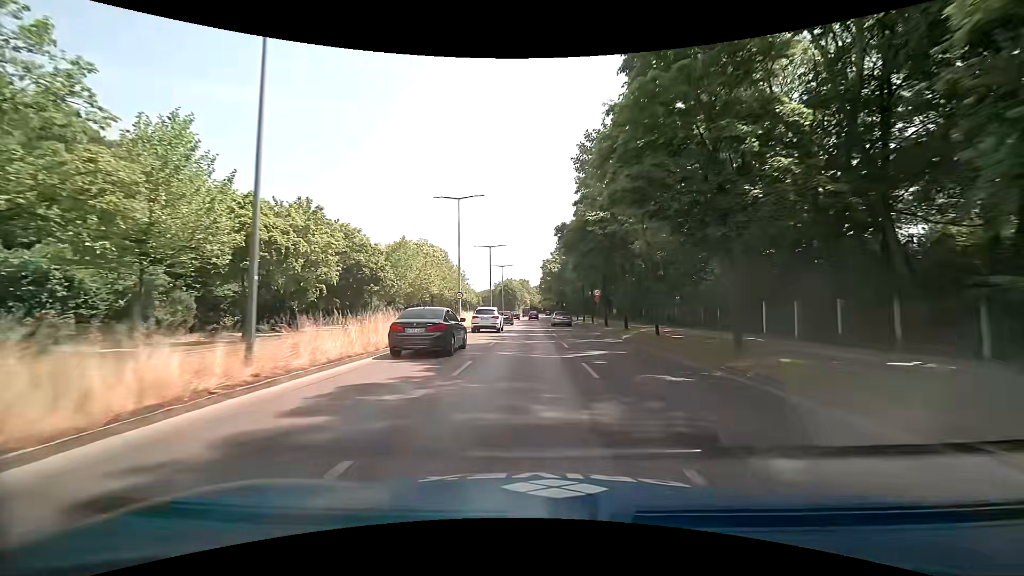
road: primary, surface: asphalt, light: Day
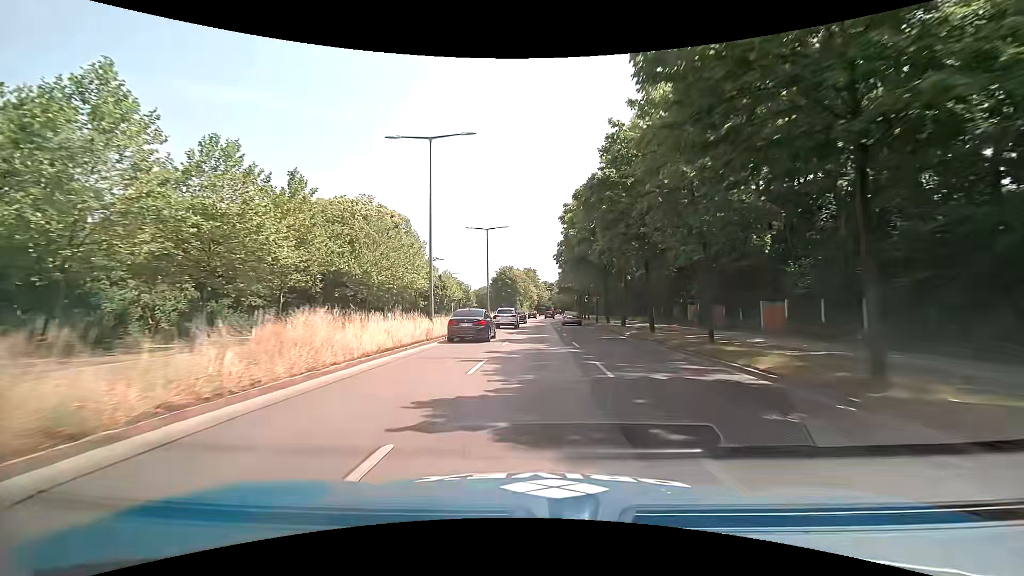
(-0.1, +44.1) m; 0°
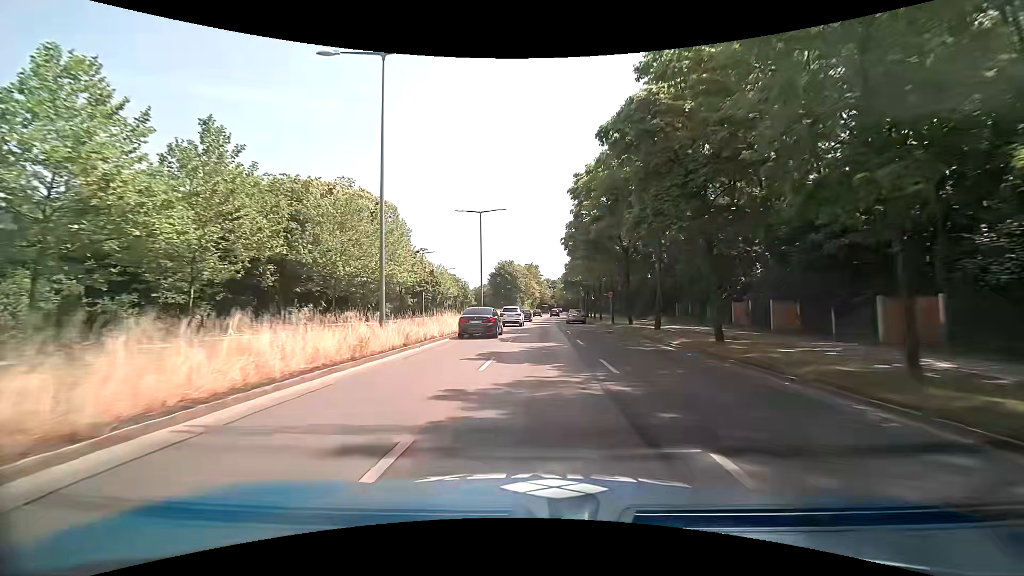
(0.0, +8.7) m; 0°
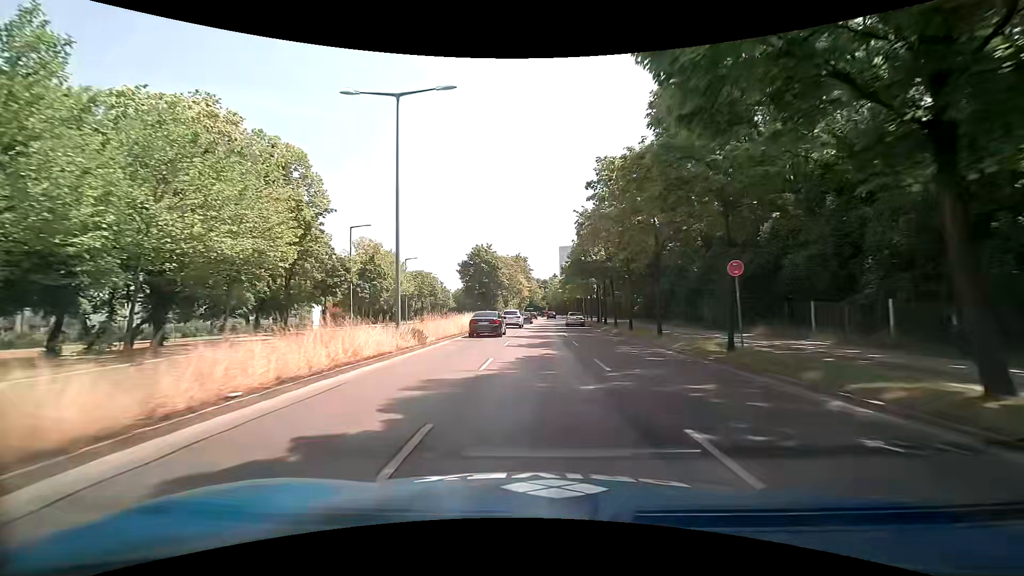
(+0.1, +25.9) m; +1°
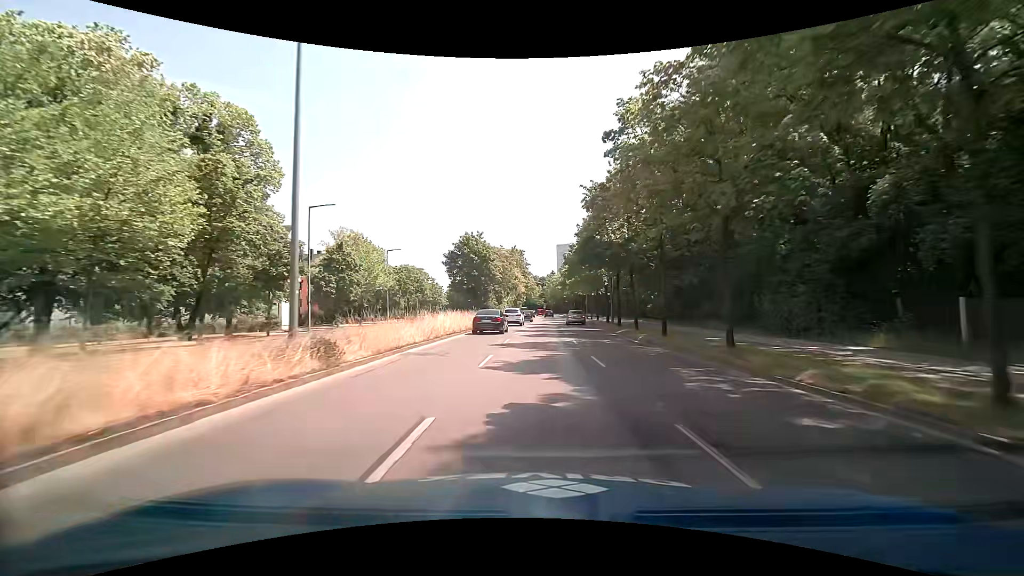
(0.0, +8.6) m; +1°
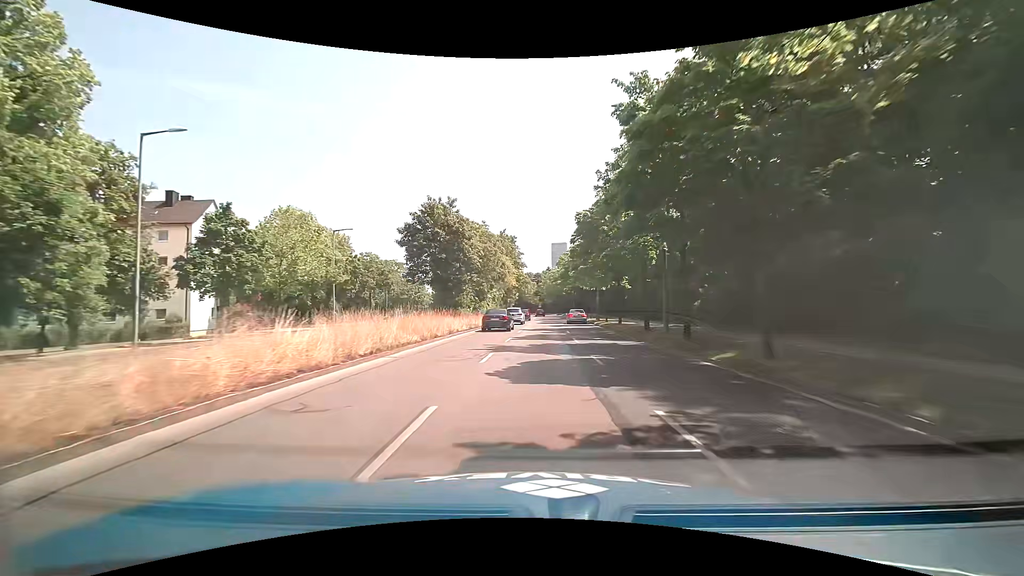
(0.0, +17.0) m; 0°
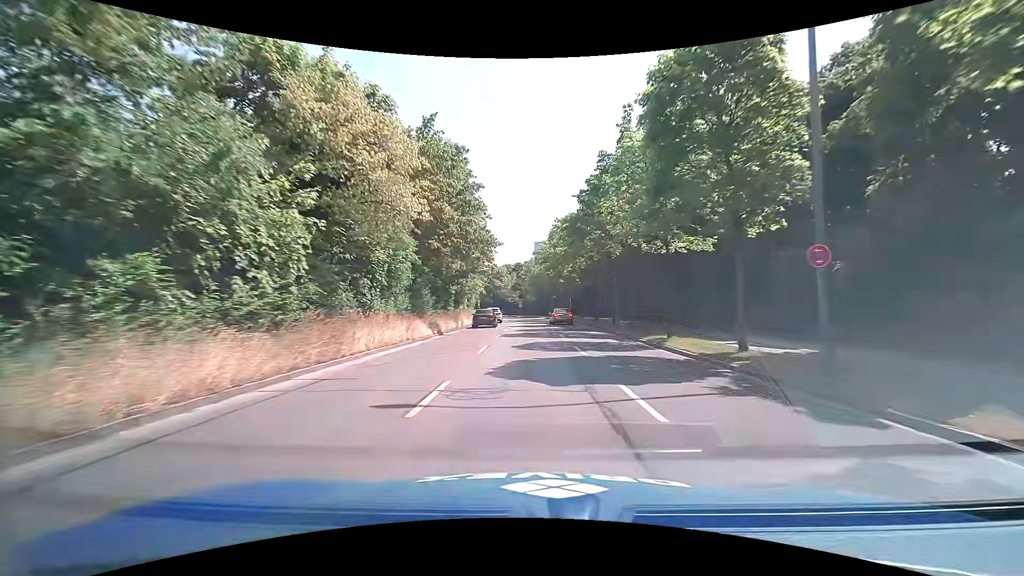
(+1.0, +41.9) m; +2°
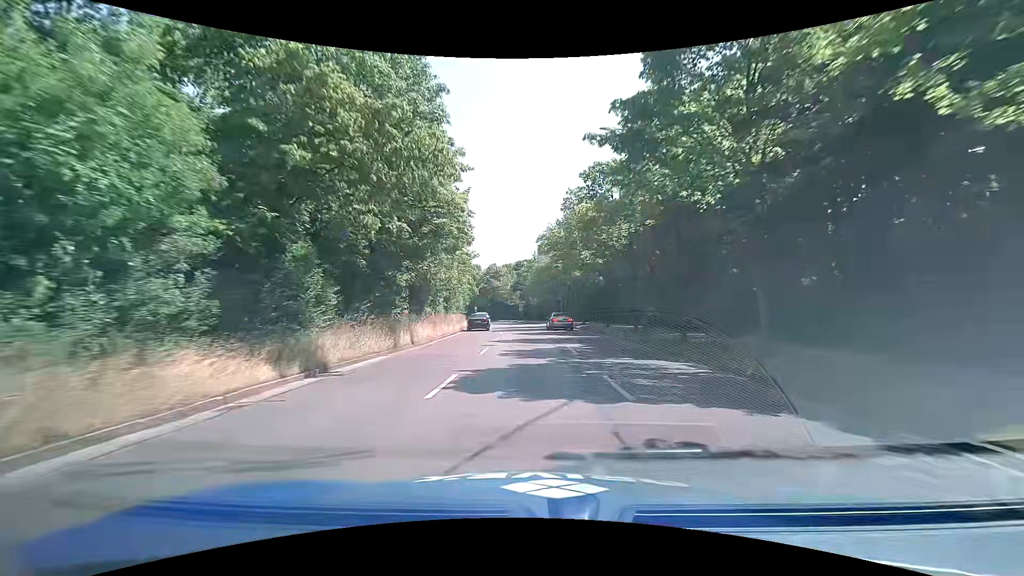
(0.0, +16.0) m; -1°
(0, +10) (0, +20) (-1, +30) (-1, +40) (-2, +50) (-3, +60) (-4, +70) (-6, +80) (-8, +90) (-10, +99) m
